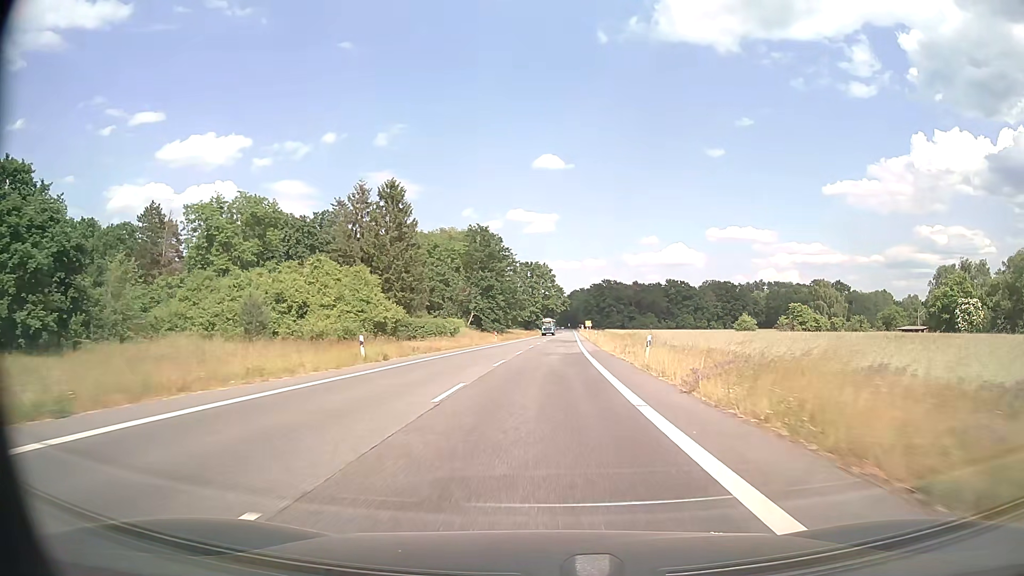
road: secondary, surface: asphalt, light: Day
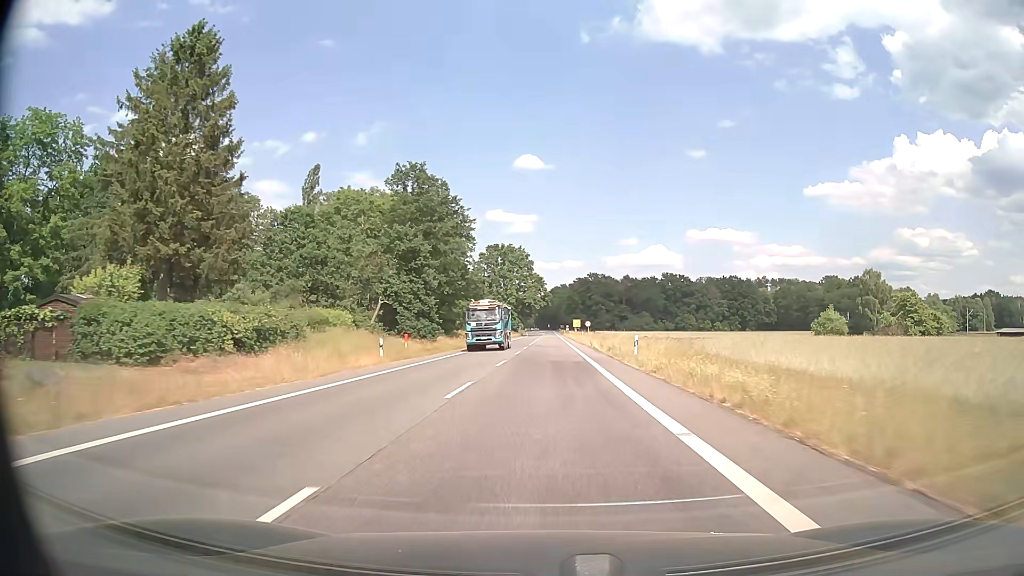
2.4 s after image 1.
(+1.0, +46.6) m; +2°
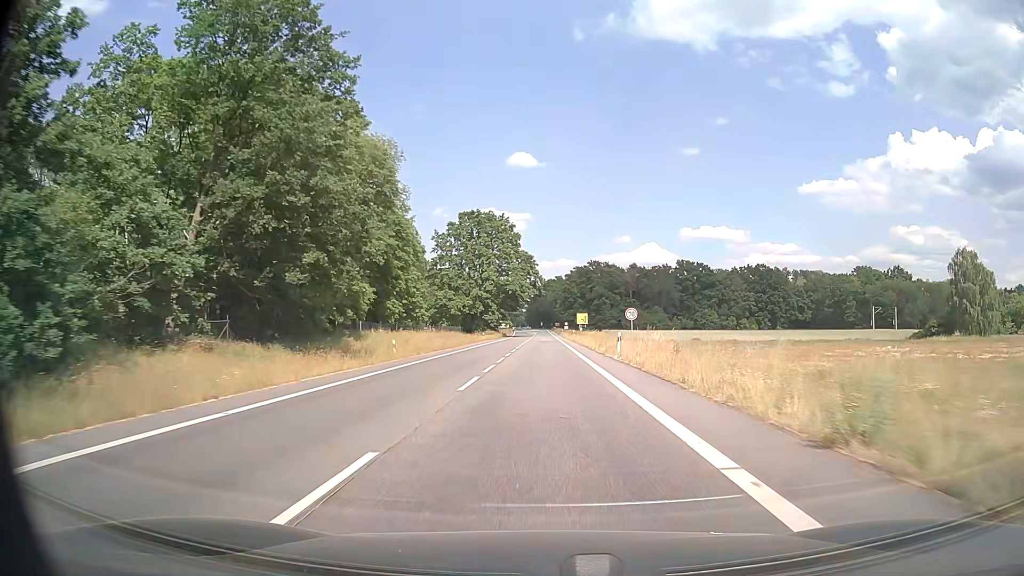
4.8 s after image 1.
(+0.4, +45.6) m; +1°
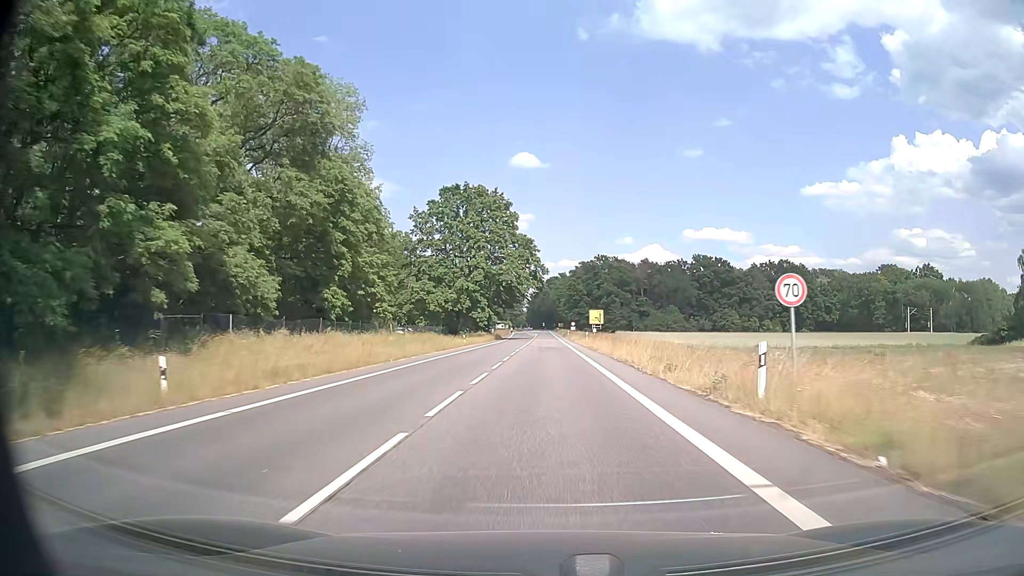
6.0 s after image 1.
(-0.1, +22.4) m; 0°
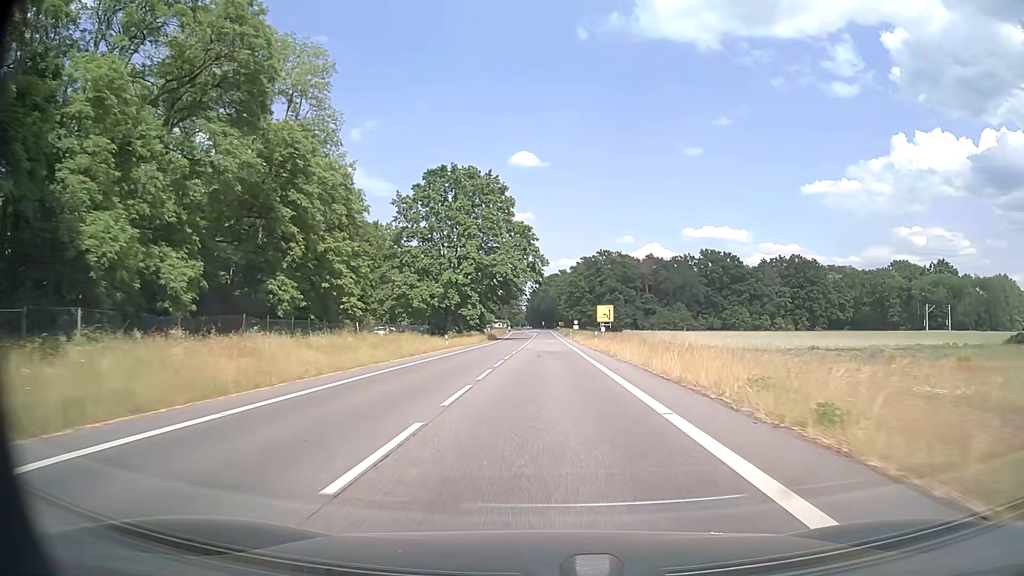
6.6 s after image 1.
(0.0, +11.1) m; 0°
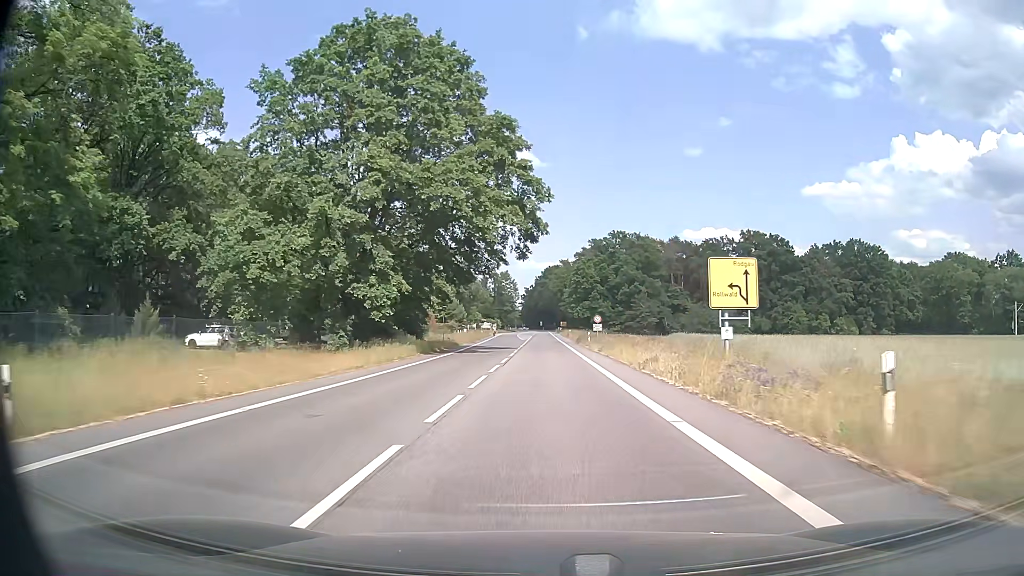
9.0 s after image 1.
(0.0, +43.7) m; 0°
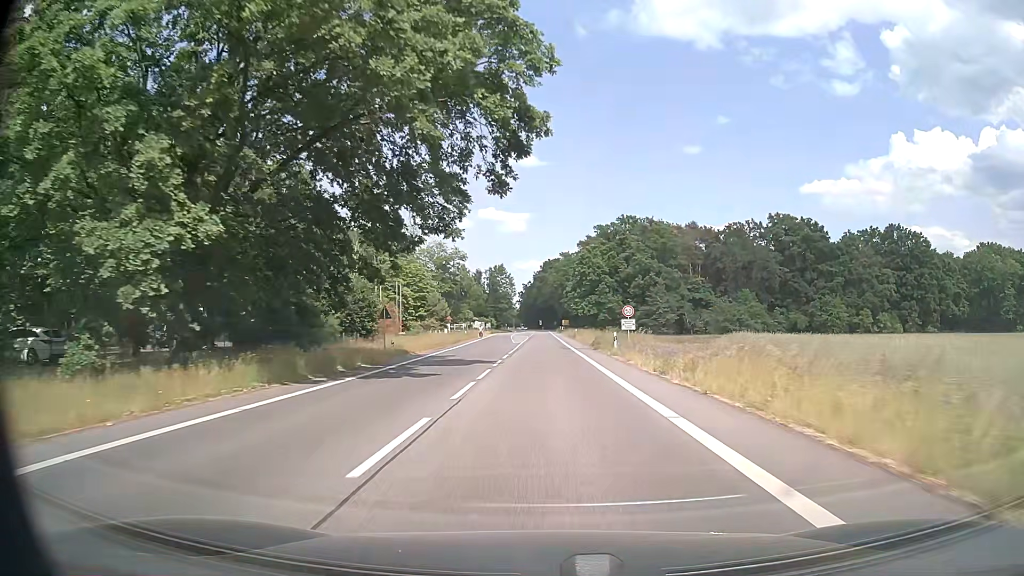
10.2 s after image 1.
(0.0, +21.5) m; 0°
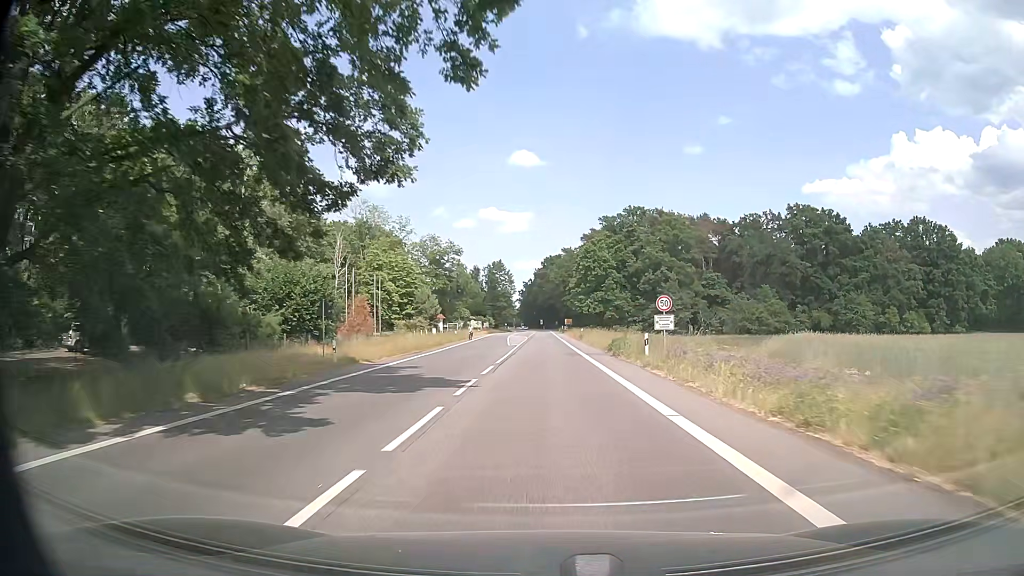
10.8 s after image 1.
(0.0, +10.7) m; 0°
(0, +10) (0, +20) (0, +30) (0, +40) (0, +50) (0, +60) (0, +70) (0, +80) (0, +90) (0, +100) m
